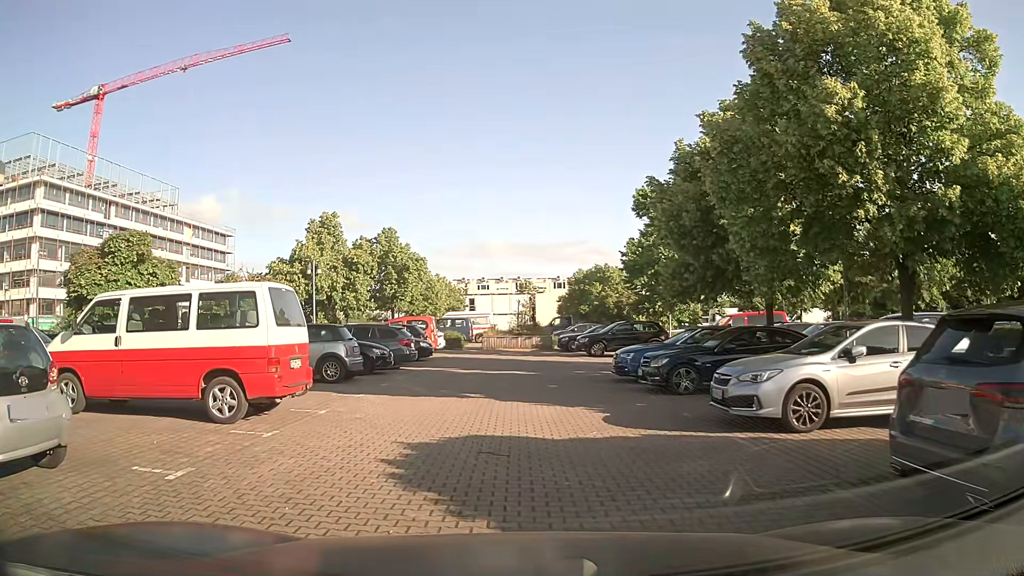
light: Day
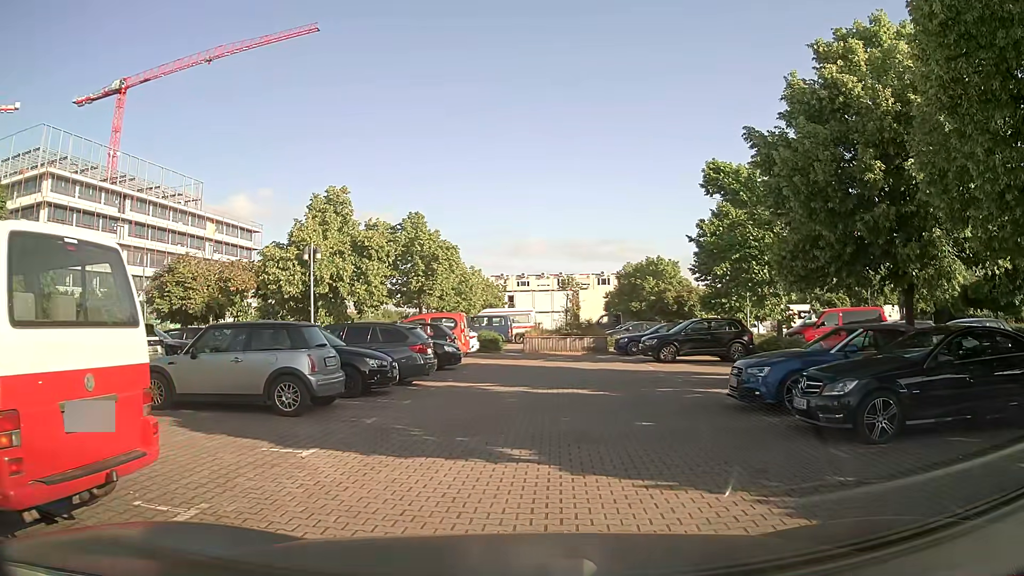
(-0.2, +6.1) m; -2°
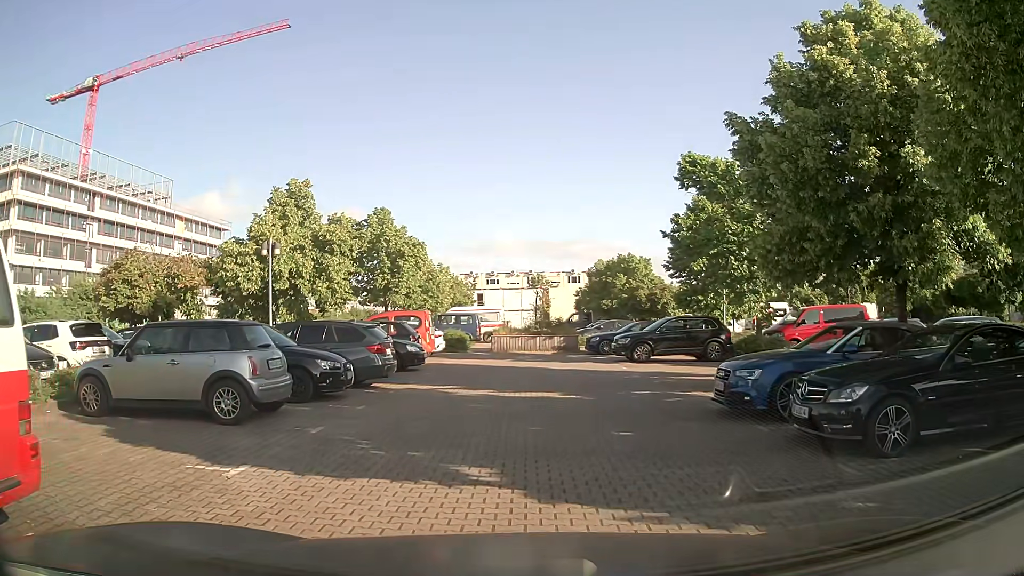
(0.0, +1.0) m; +2°
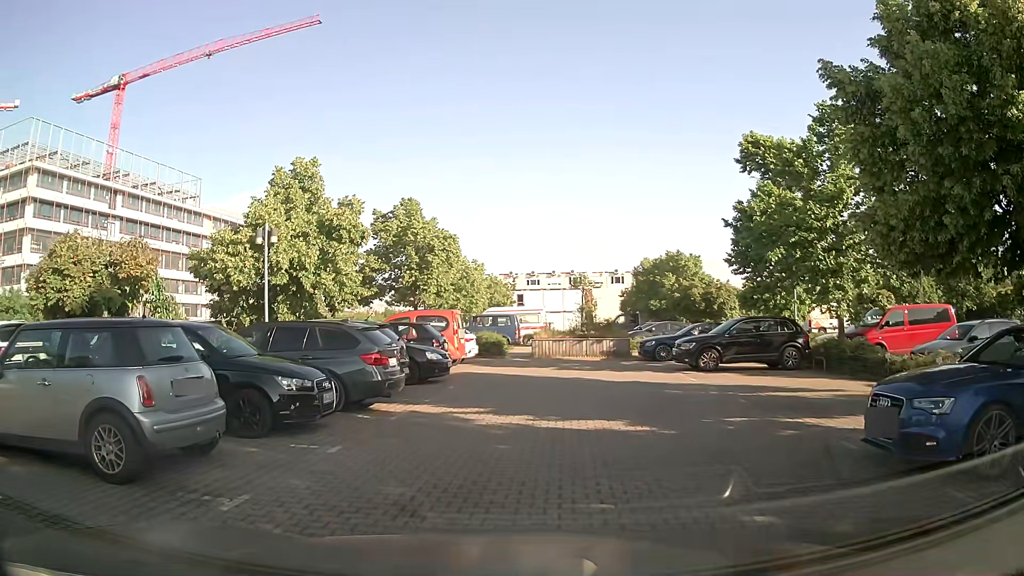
(0.0, +3.7) m; -5°
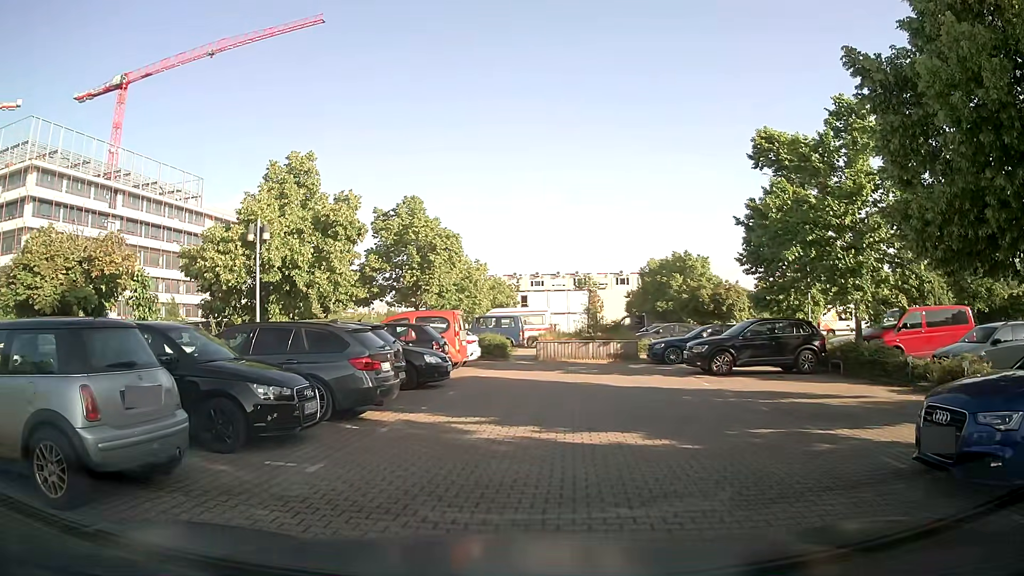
(0.0, +0.9) m; +1°
